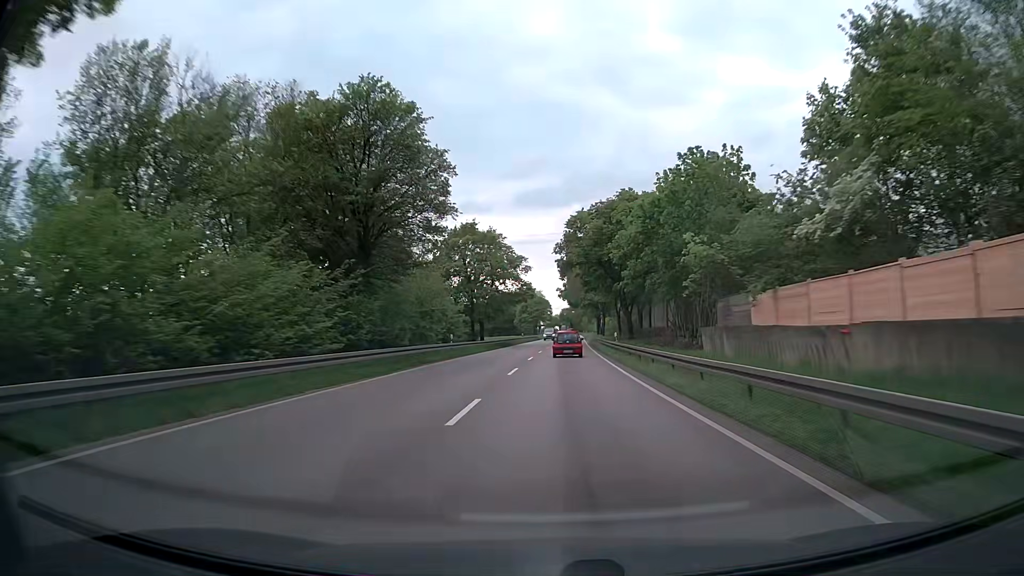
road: trunk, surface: asphalt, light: Day
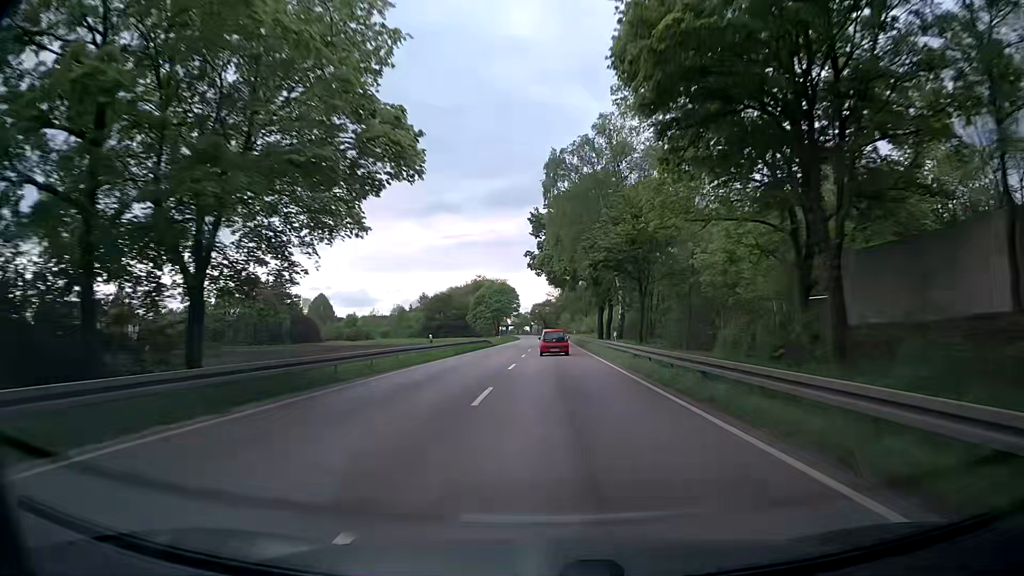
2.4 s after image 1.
(+1.2, +57.0) m; +2°
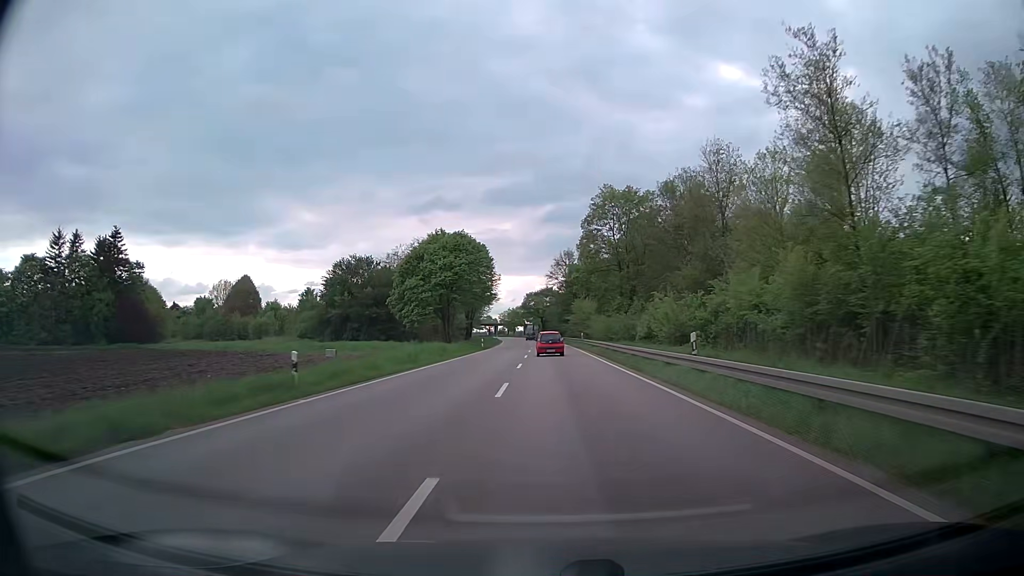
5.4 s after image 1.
(+0.9, +69.8) m; +1°
(0, +10) (0, +20) (0, +30) (0, +40) (0, +50) (0, +60) (0, +70) (0, +80) (0, +90) (-1, +100) m
